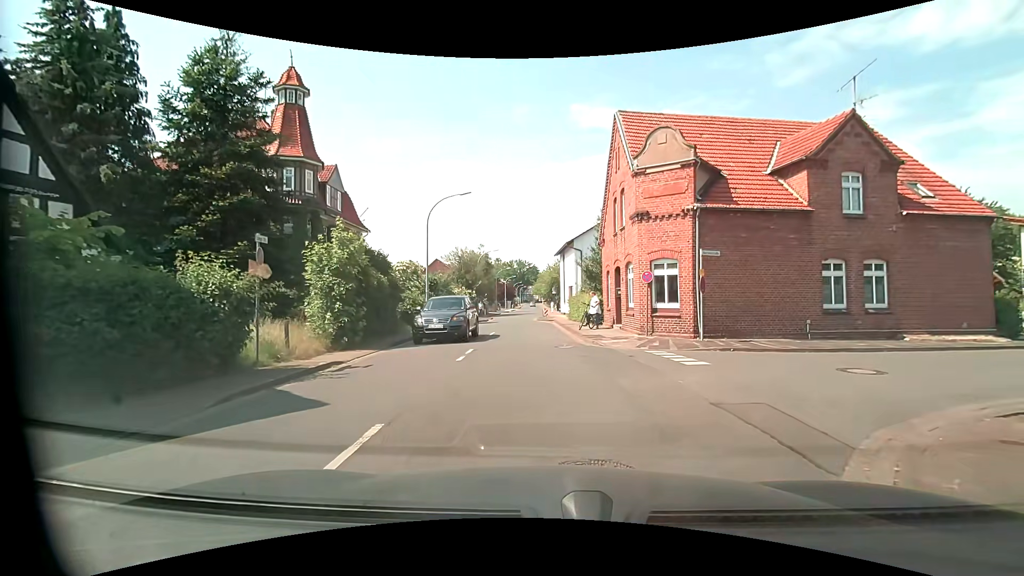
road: residential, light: Day
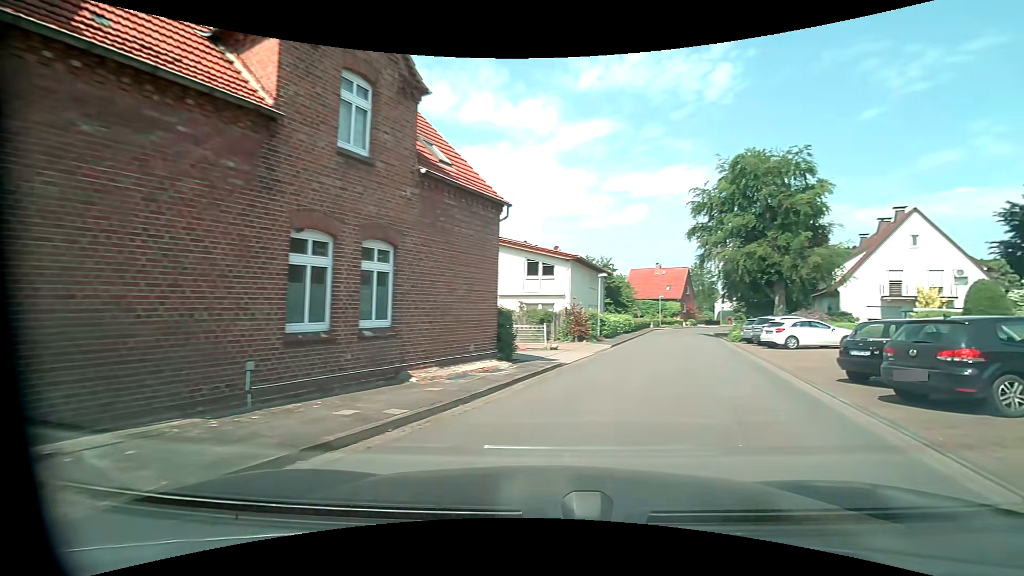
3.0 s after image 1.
(+4.4, +11.0) m; +50°
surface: asphalt
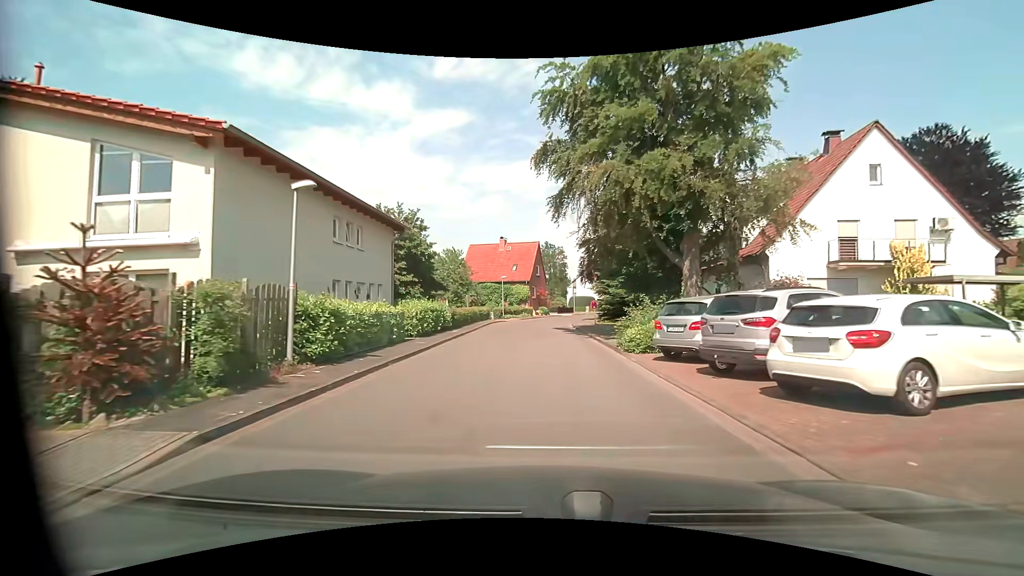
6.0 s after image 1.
(+5.9, +20.0) m; +18°
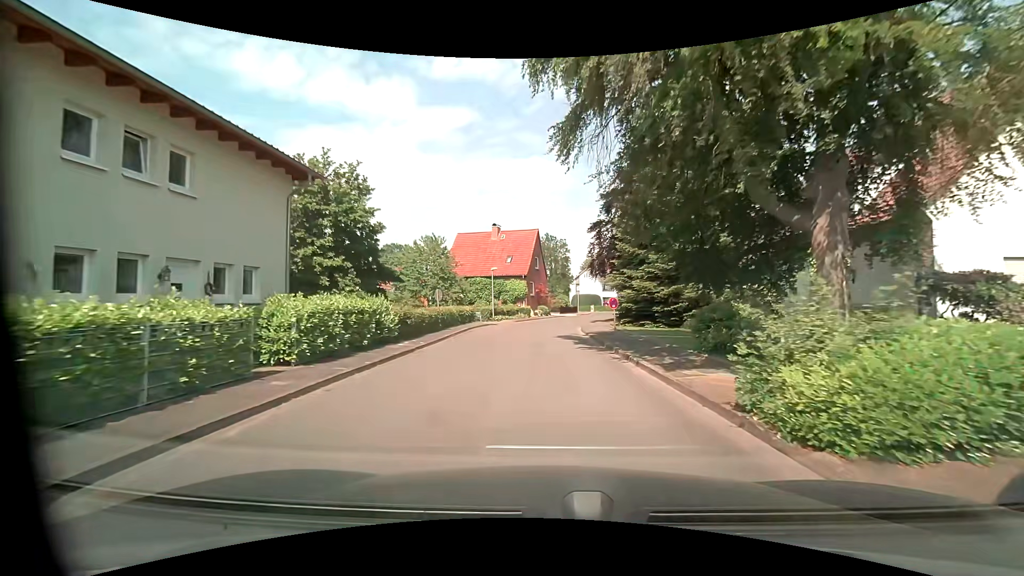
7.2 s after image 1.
(0.0, +10.0) m; 0°
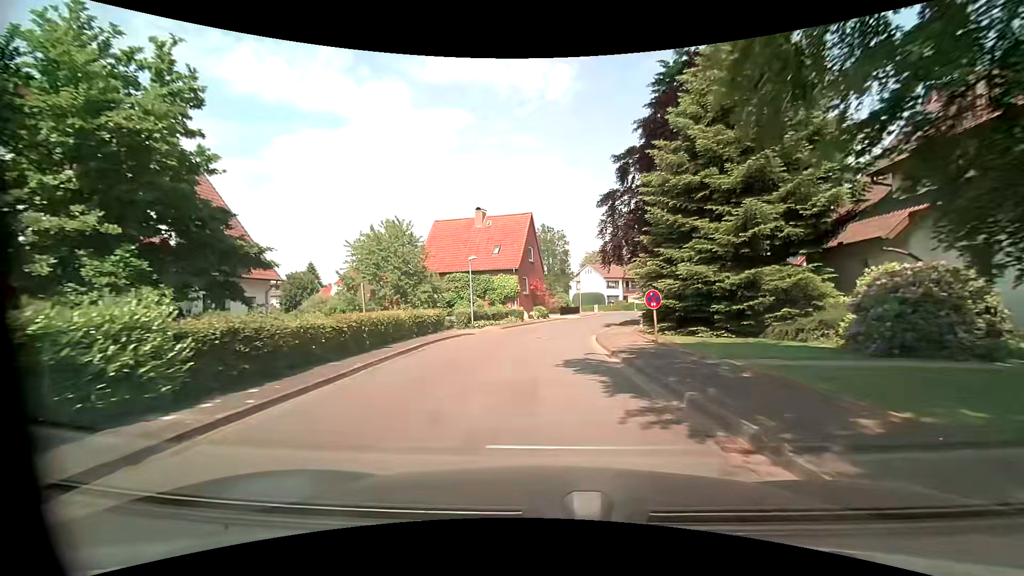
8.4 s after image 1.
(+0.1, +10.2) m; 0°
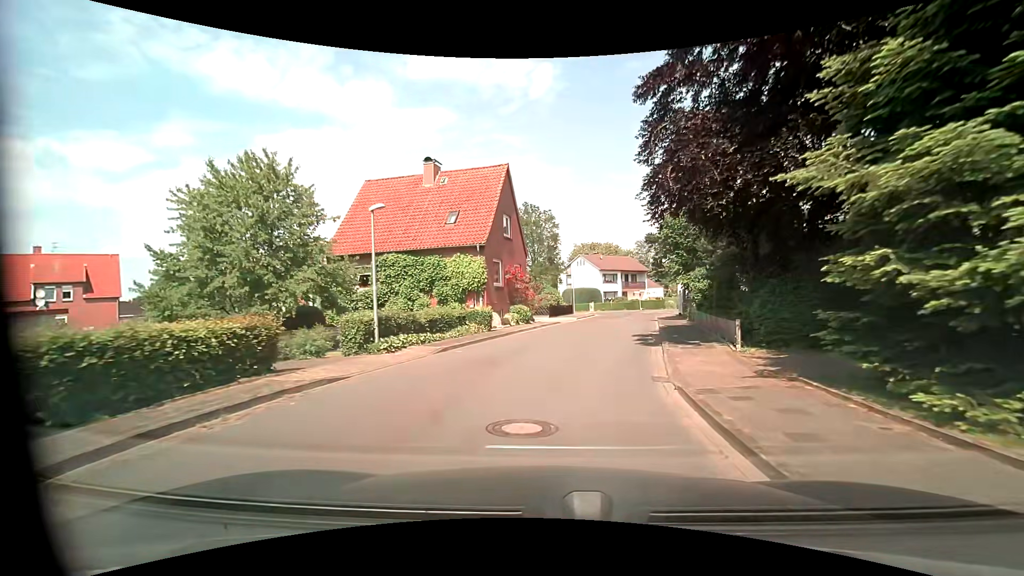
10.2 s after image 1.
(0.0, +15.3) m; +1°
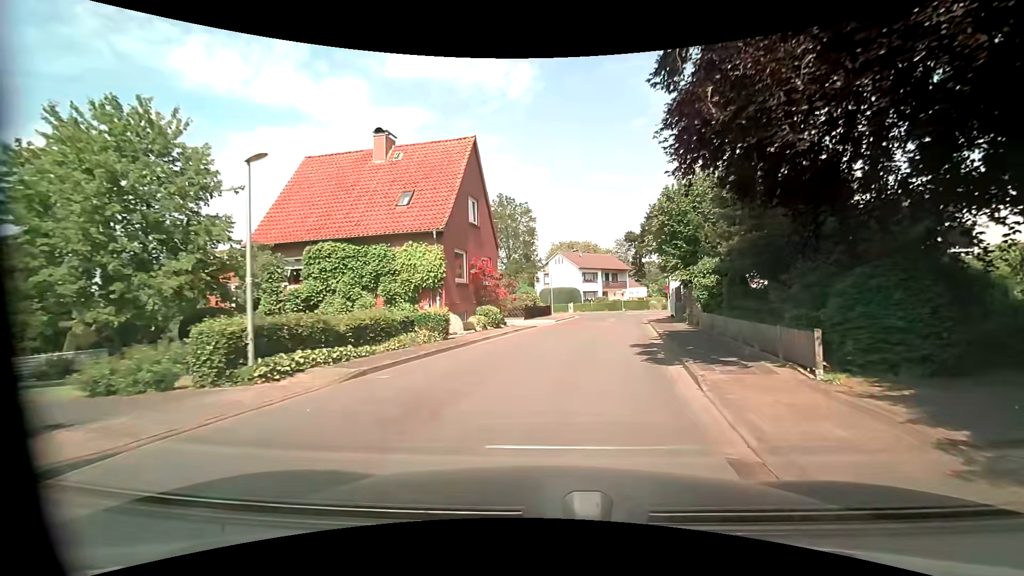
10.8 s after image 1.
(+0.1, +5.0) m; +2°
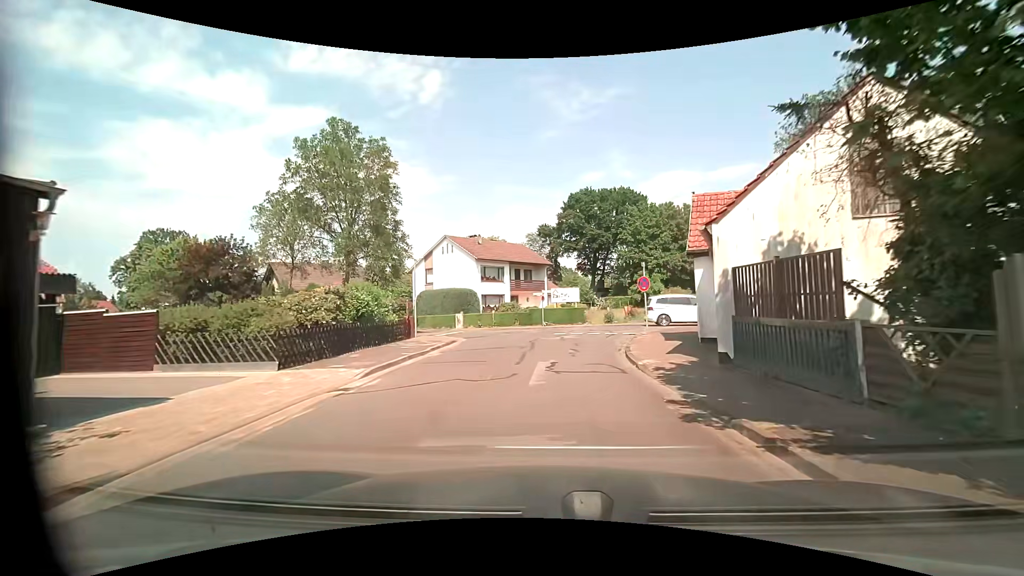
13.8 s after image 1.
(+2.6, +23.4) m; +10°
(0, +10) (+1, +20) (+6, +28) (+16, +30) (+26, +29) (+36, +28) (+46, +28) (+56, +28) (+66, +28) (+76, +29) m
